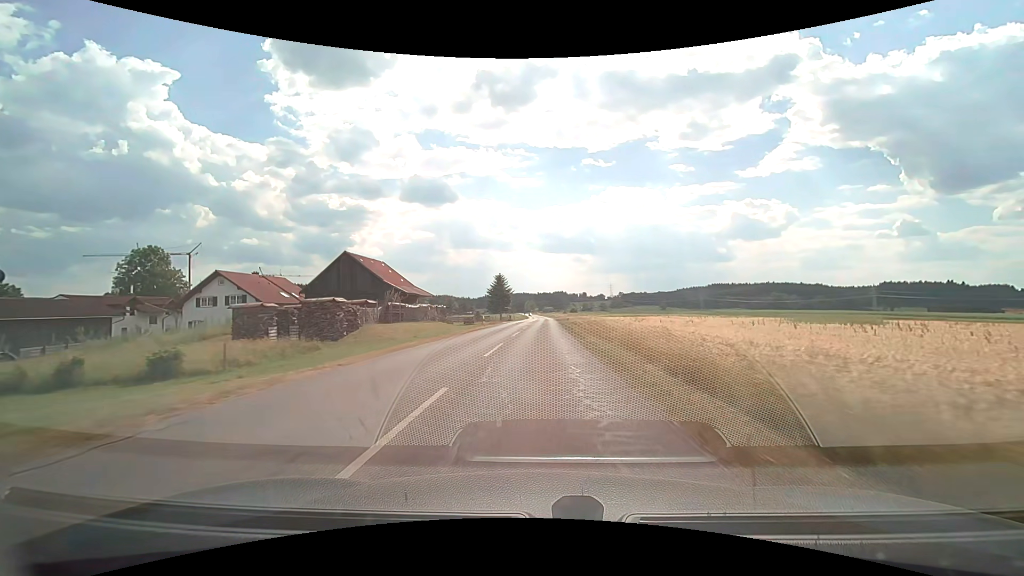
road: tertiary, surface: asphalt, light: Day
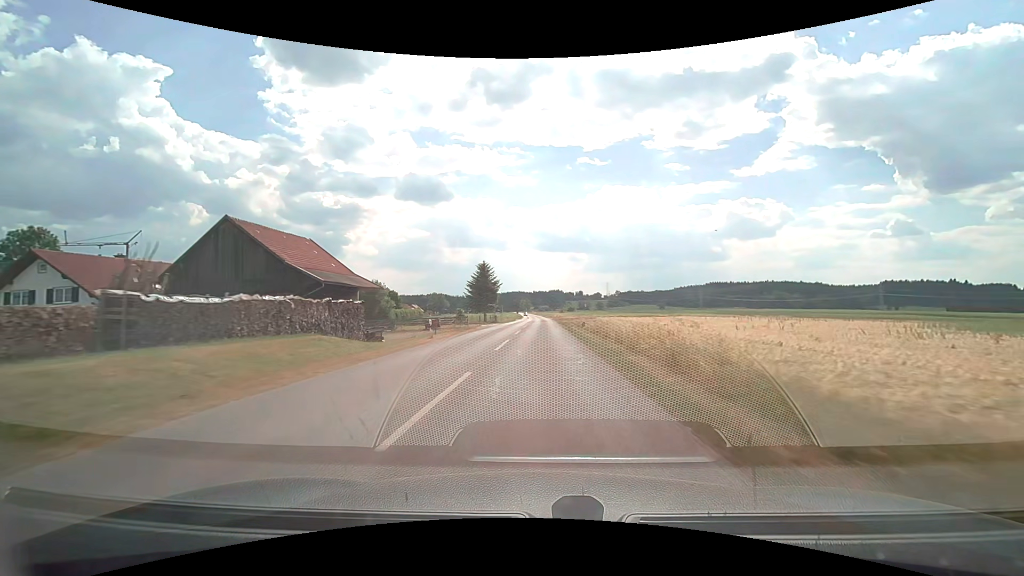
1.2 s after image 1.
(+0.1, +21.8) m; +1°
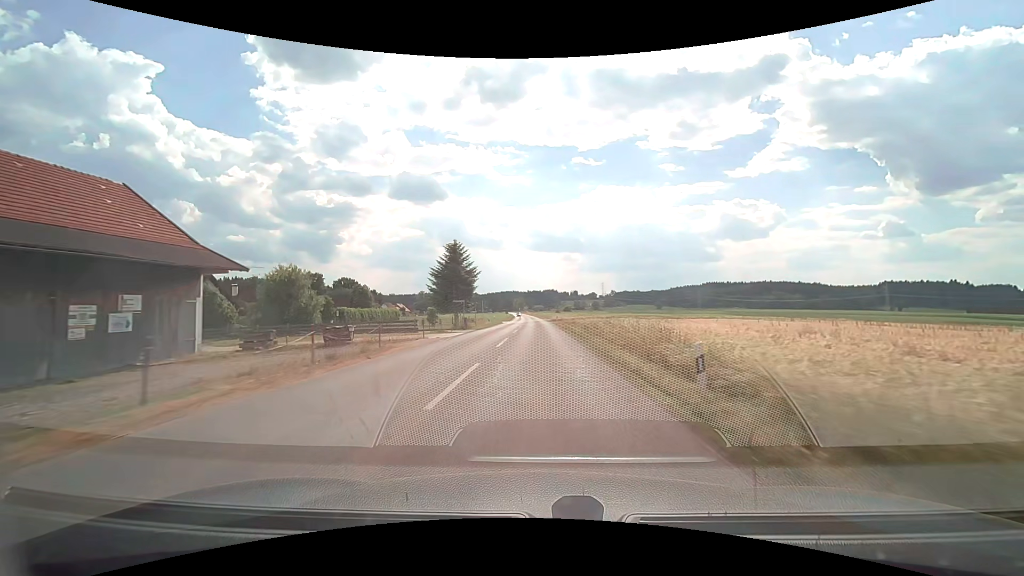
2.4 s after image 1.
(+0.1, +22.1) m; +1°
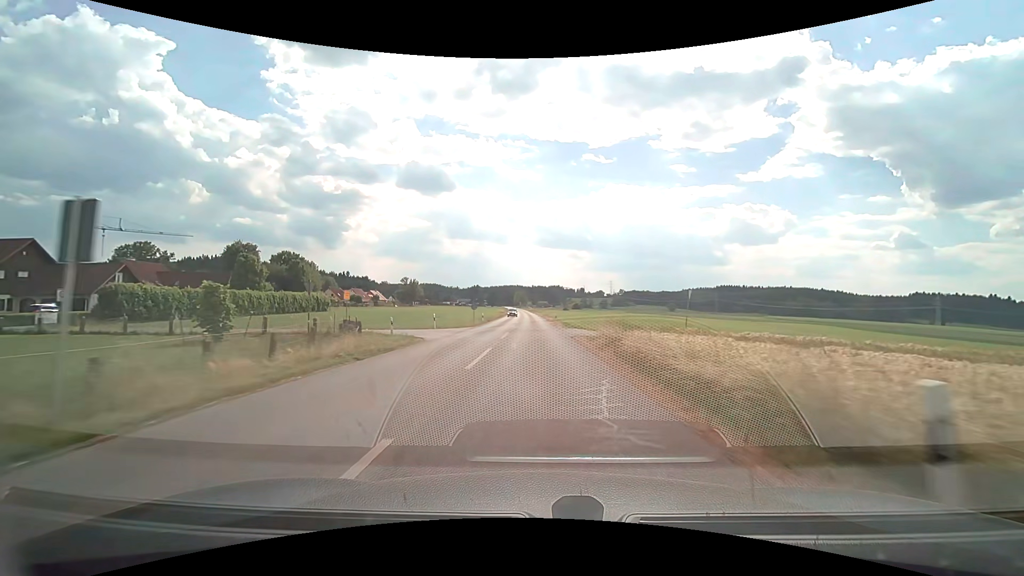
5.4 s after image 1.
(-0.1, +55.5) m; -1°
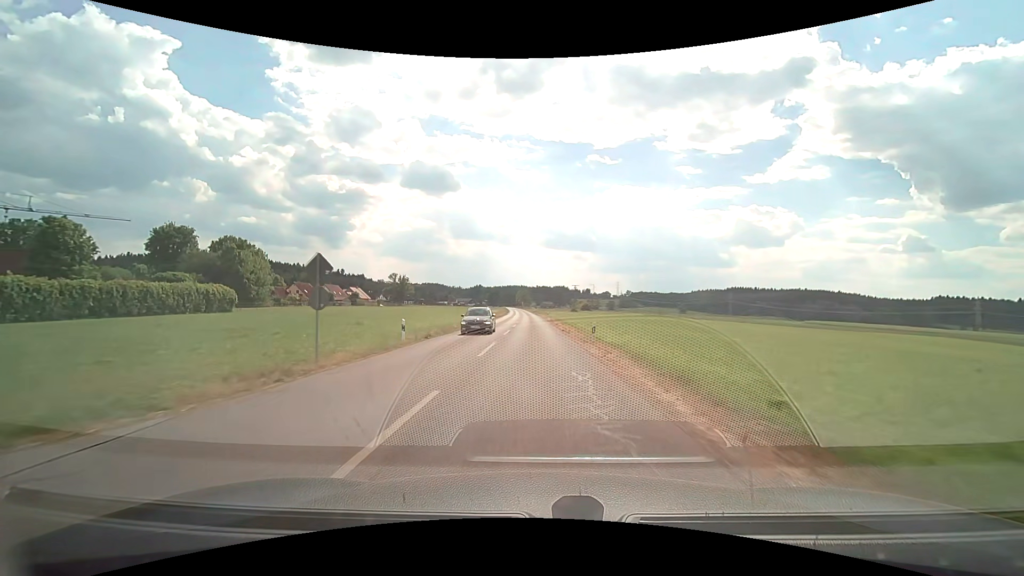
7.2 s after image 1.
(-0.1, +32.8) m; 0°
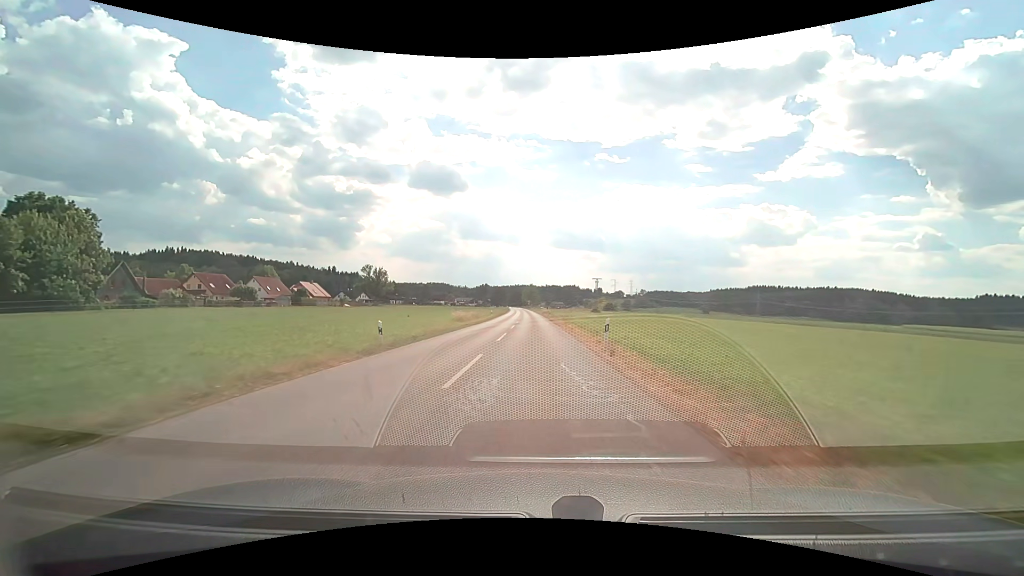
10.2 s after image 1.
(-0.5, +53.9) m; -1°
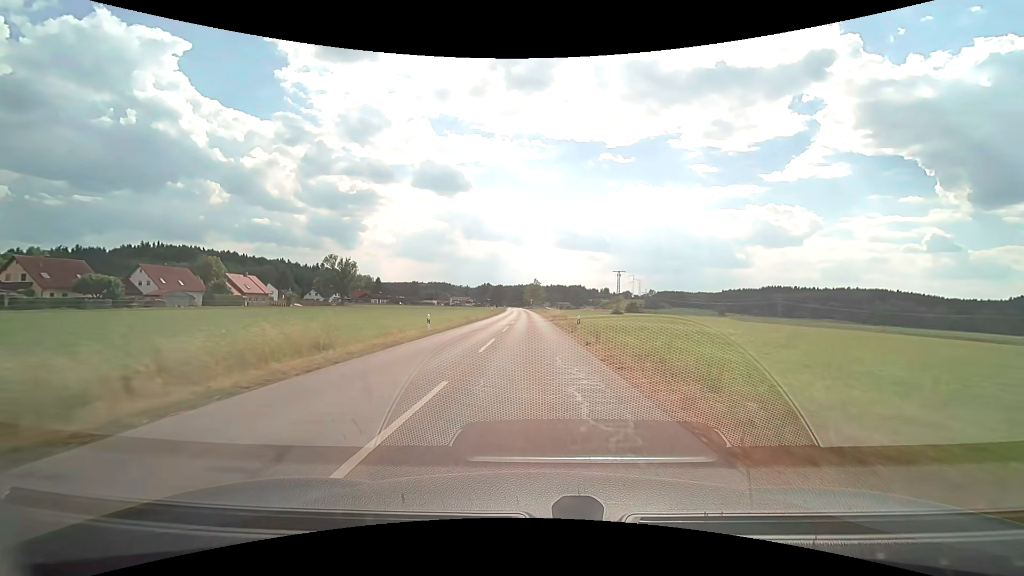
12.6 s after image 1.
(-0.1, +41.2) m; 0°
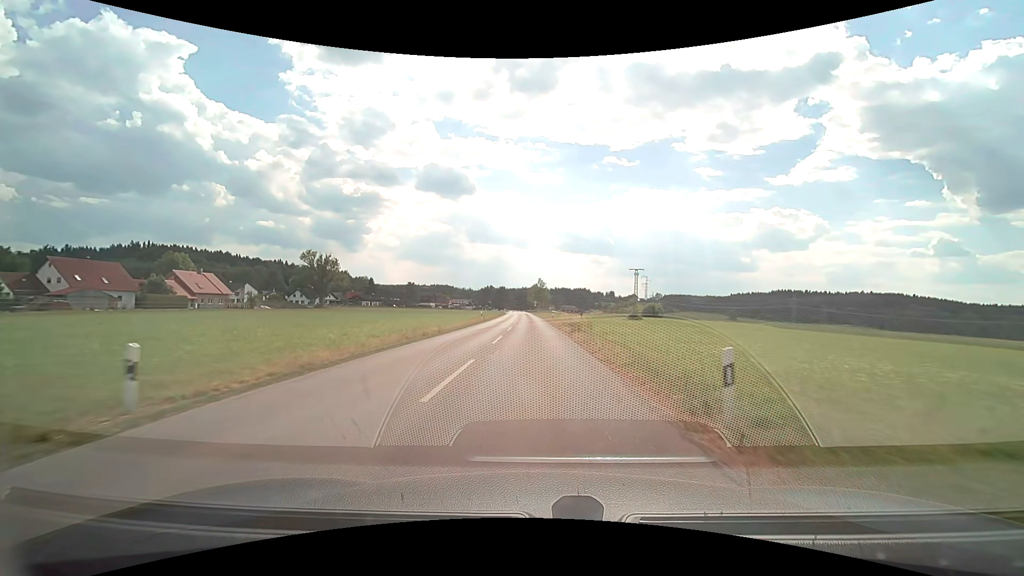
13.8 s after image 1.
(-0.1, +19.7) m; -1°
(0, +10) (0, +20) (0, +30) (0, +40) (0, +50) (-1, +60) (-1, +70) (-1, +80) (-2, +90) (-2, +100) m
